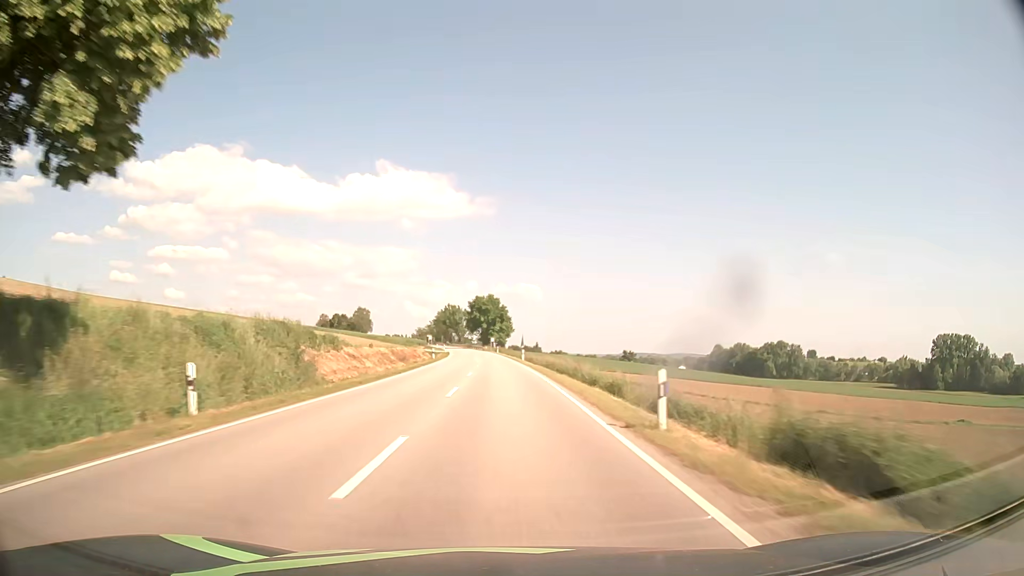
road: secondary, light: Day
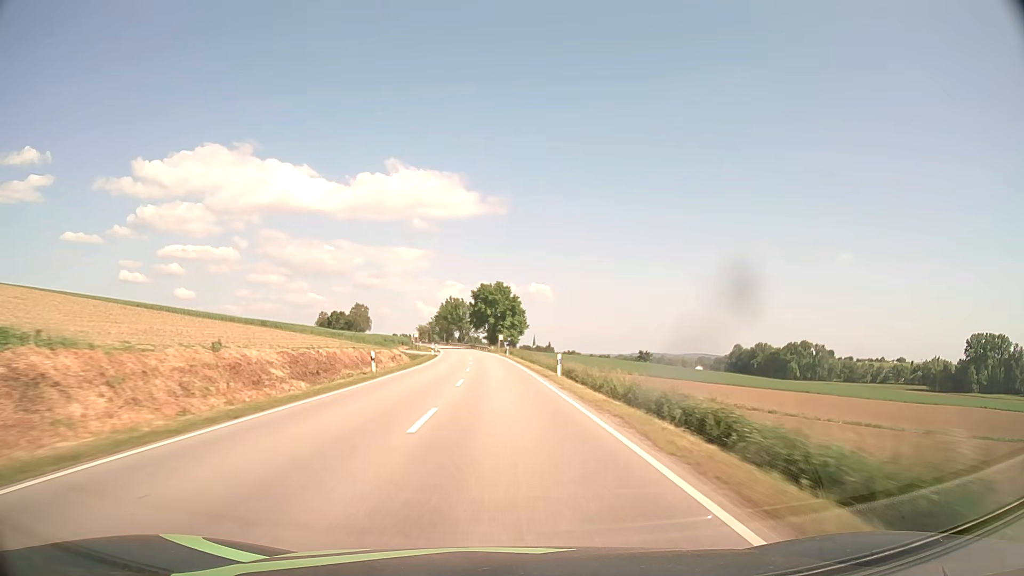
(-0.1, +31.6) m; -1°
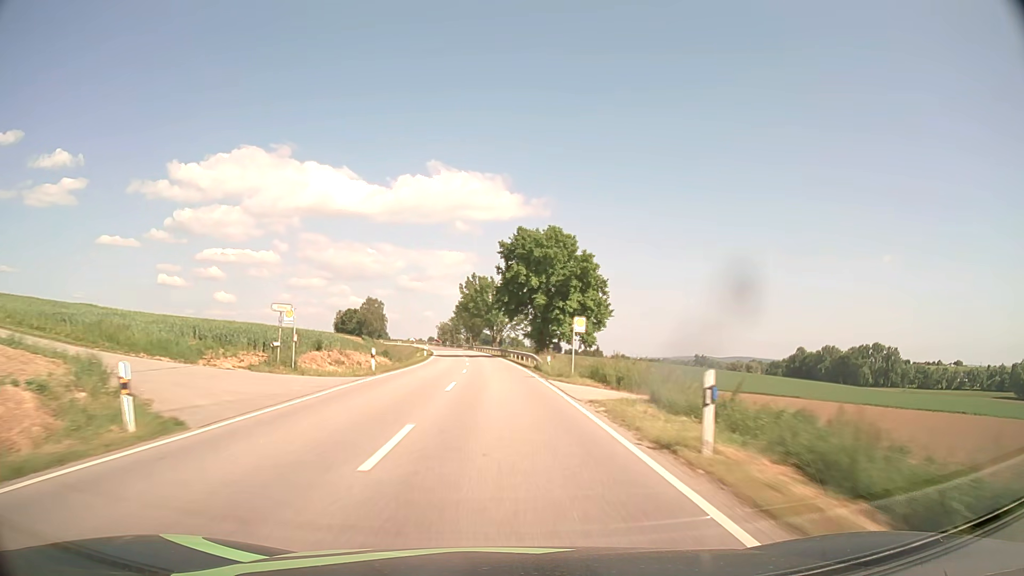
(-1.7, +63.2) m; -3°
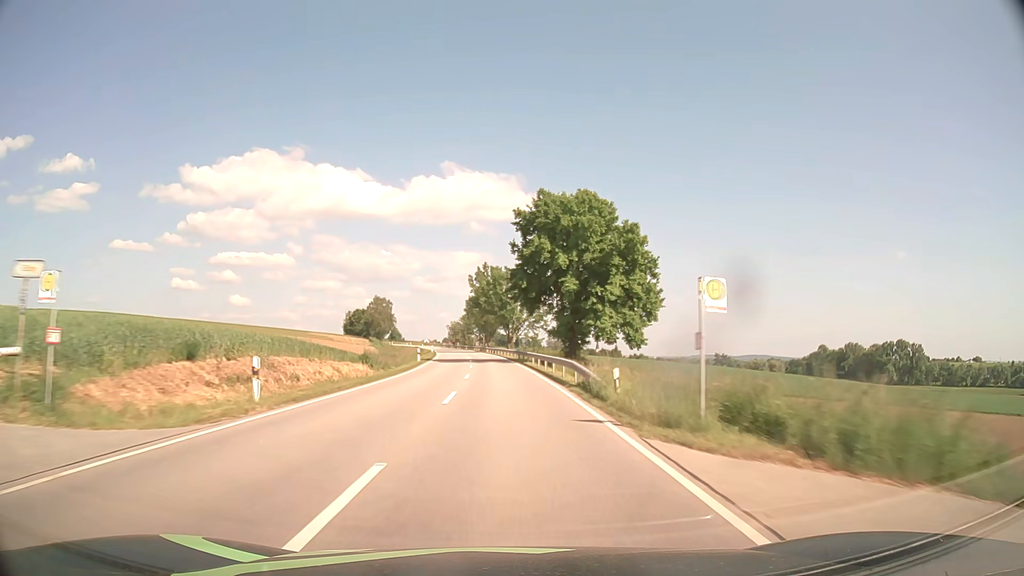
(-0.2, +15.8) m; -1°
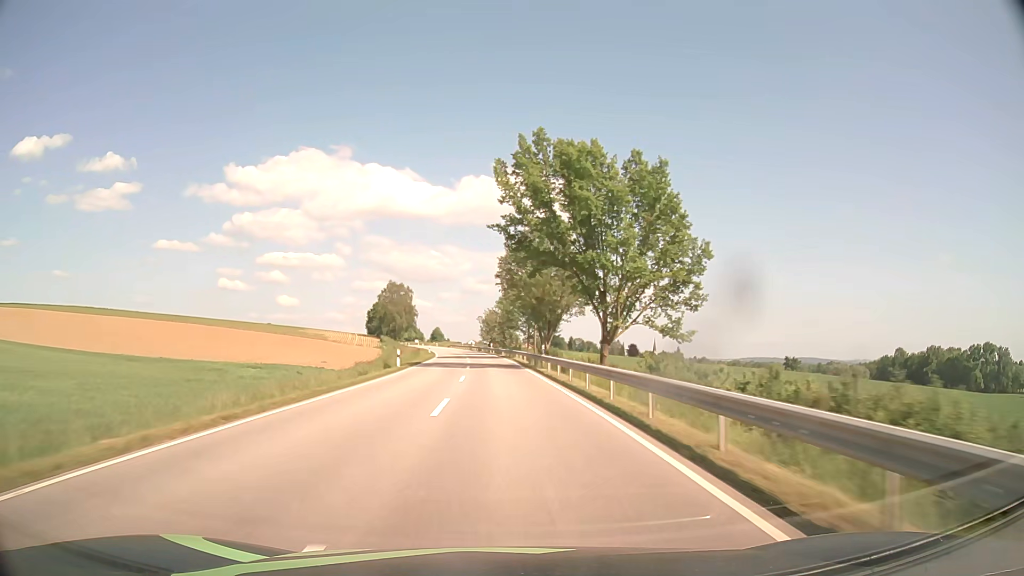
(-2.4, +63.1) m; -4°
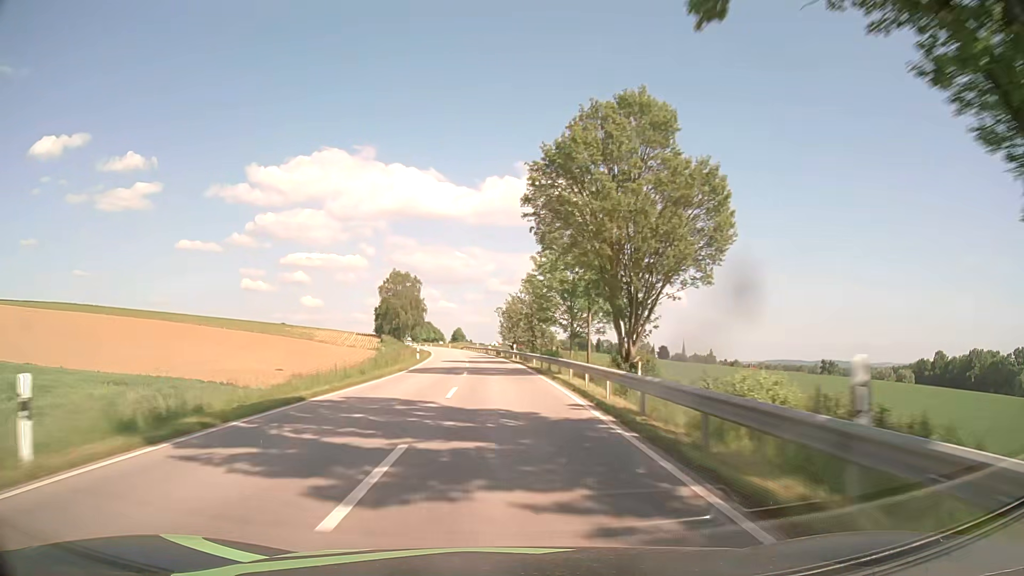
(-0.8, +31.6) m; -2°
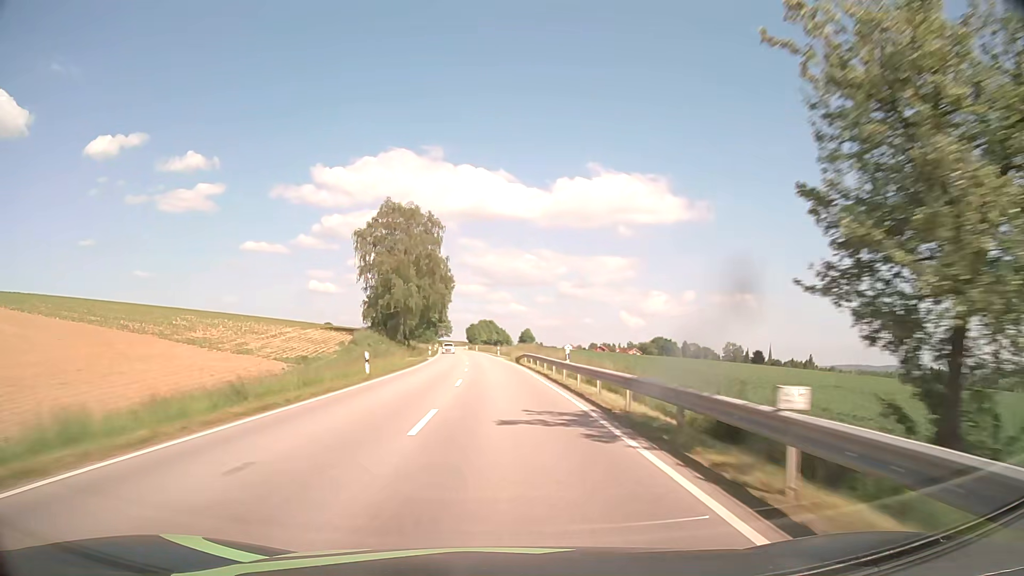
(-4.0, +78.8) m; -6°
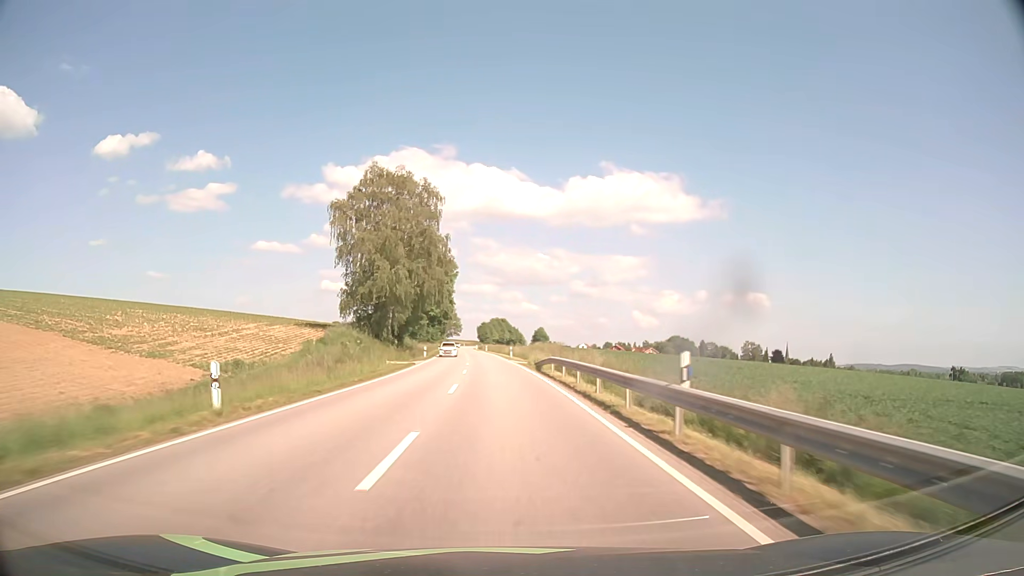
(-0.2, +15.8) m; -1°
(0, +10) (0, +20) (0, +30) (-1, +40) (-1, +50) (-2, +60) (-2, +70) (-3, +80) (-4, +90) (-4, +100) m
